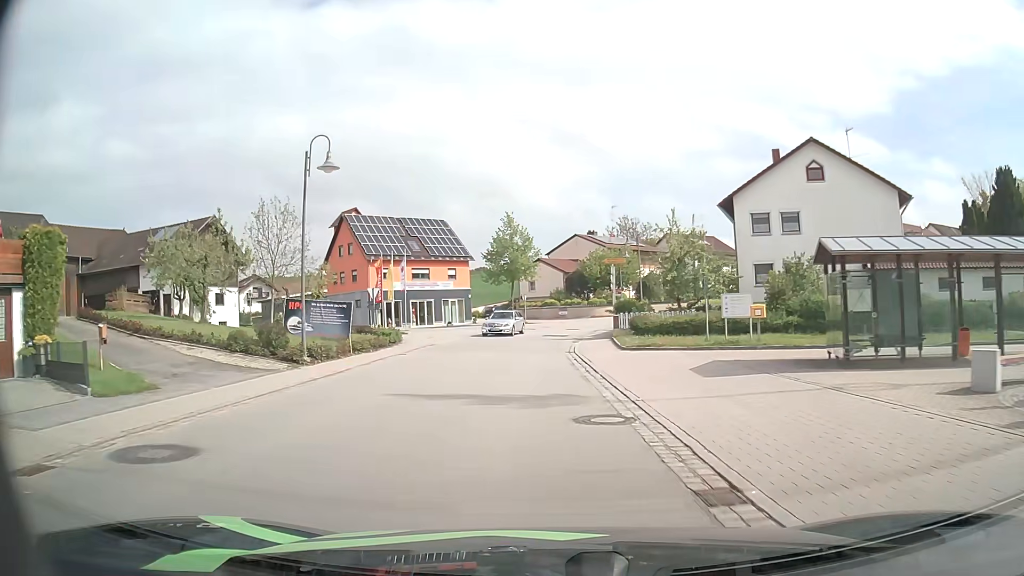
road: secondary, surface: asphalt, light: Day
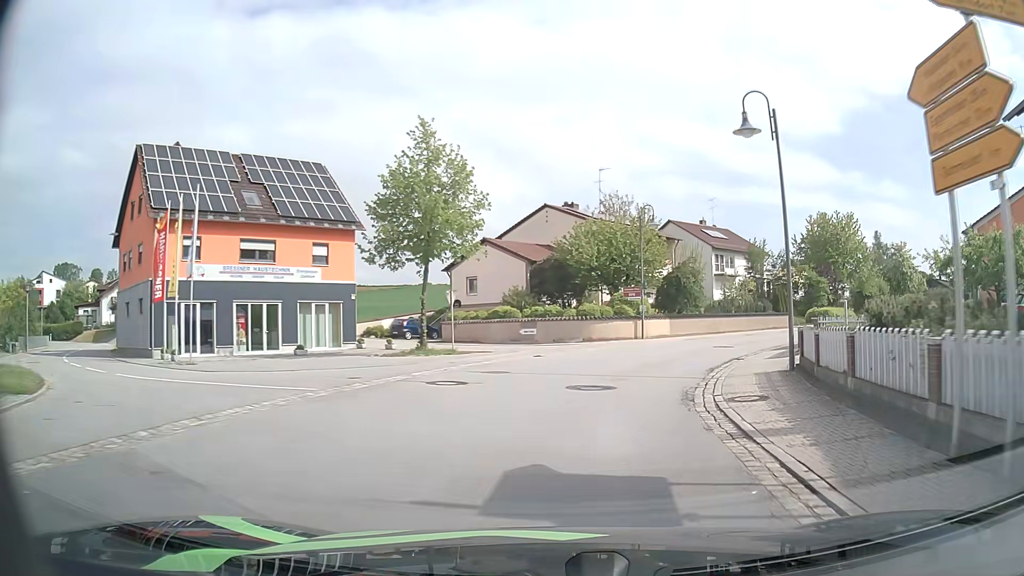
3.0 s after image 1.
(-0.4, +33.2) m; +5°
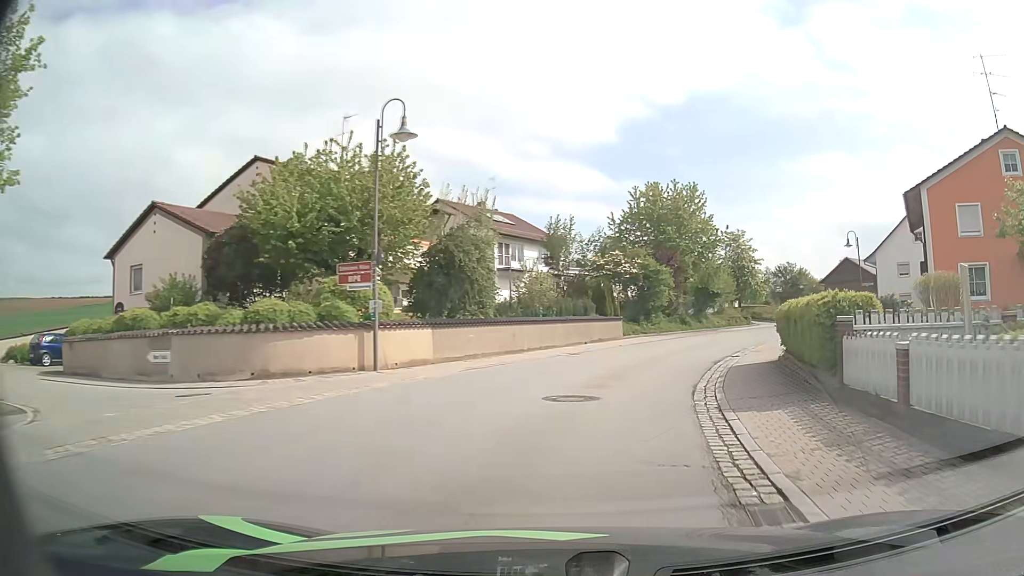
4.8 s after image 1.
(+2.9, +18.1) m; +19°
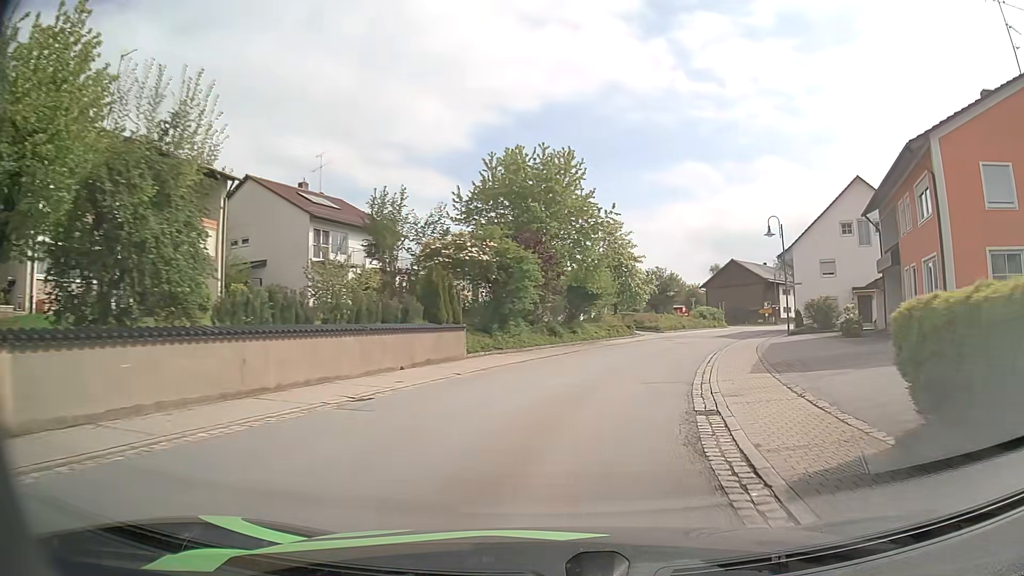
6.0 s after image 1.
(+1.4, +12.3) m; +13°
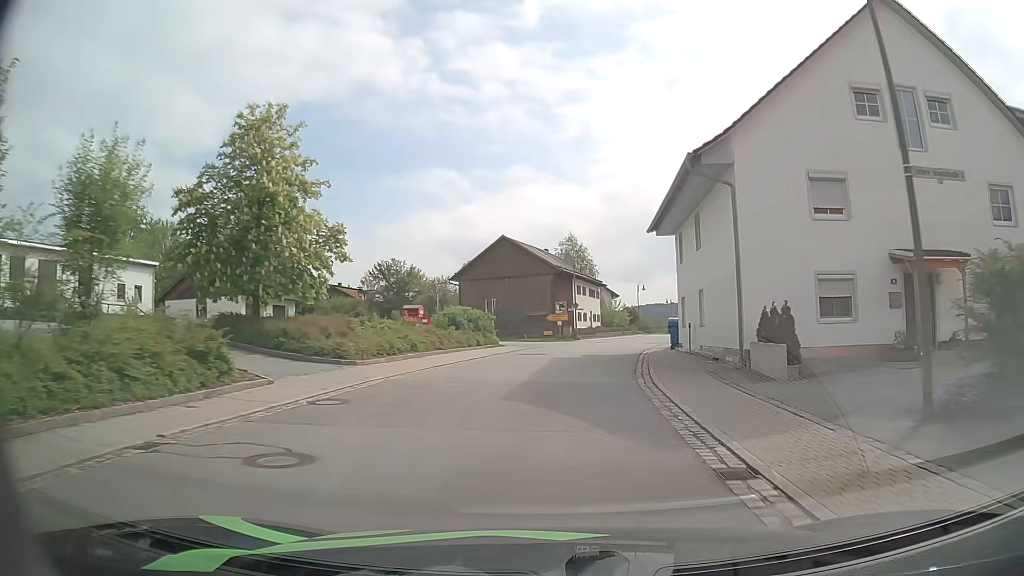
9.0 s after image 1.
(+6.7, +32.9) m; +21°
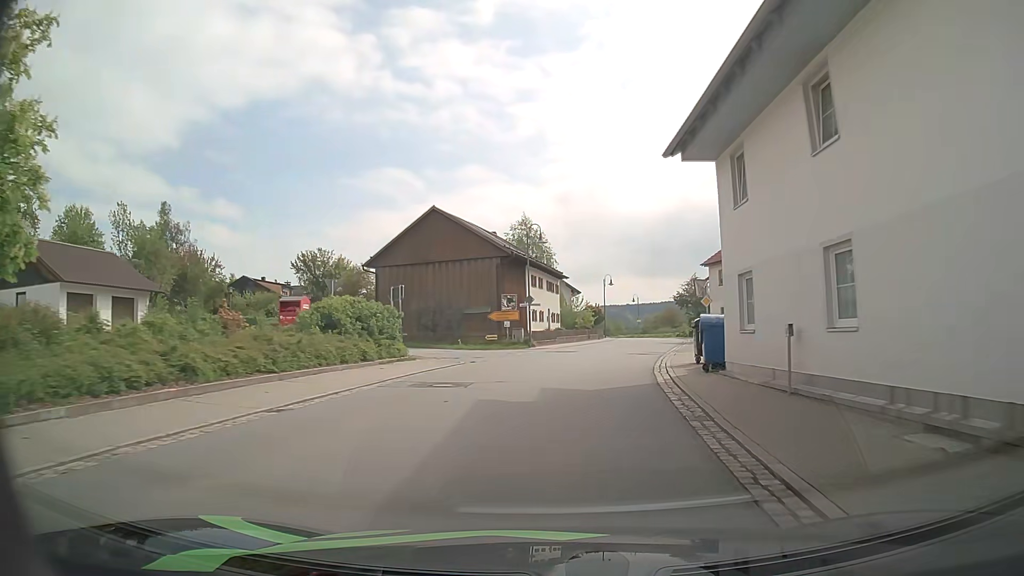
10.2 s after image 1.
(+0.5, +14.8) m; +4°
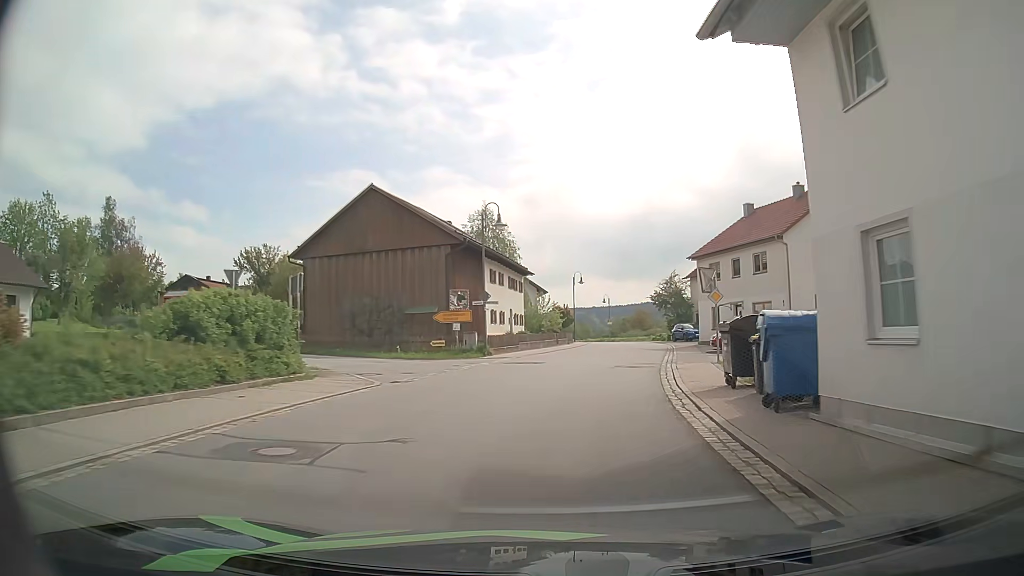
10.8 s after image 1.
(+0.2, +7.7) m; +3°
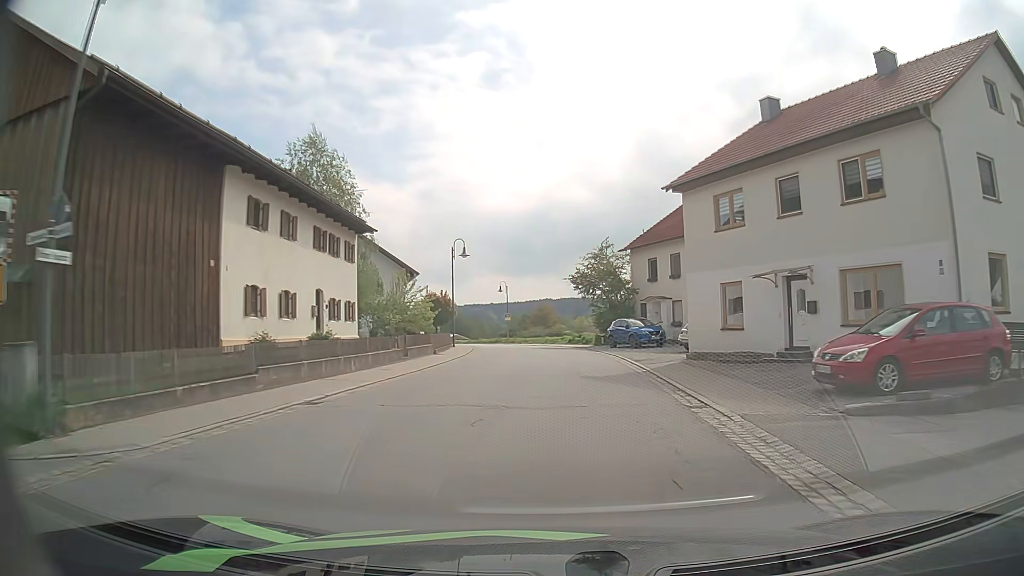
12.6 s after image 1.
(+1.9, +23.8) m; +9°
